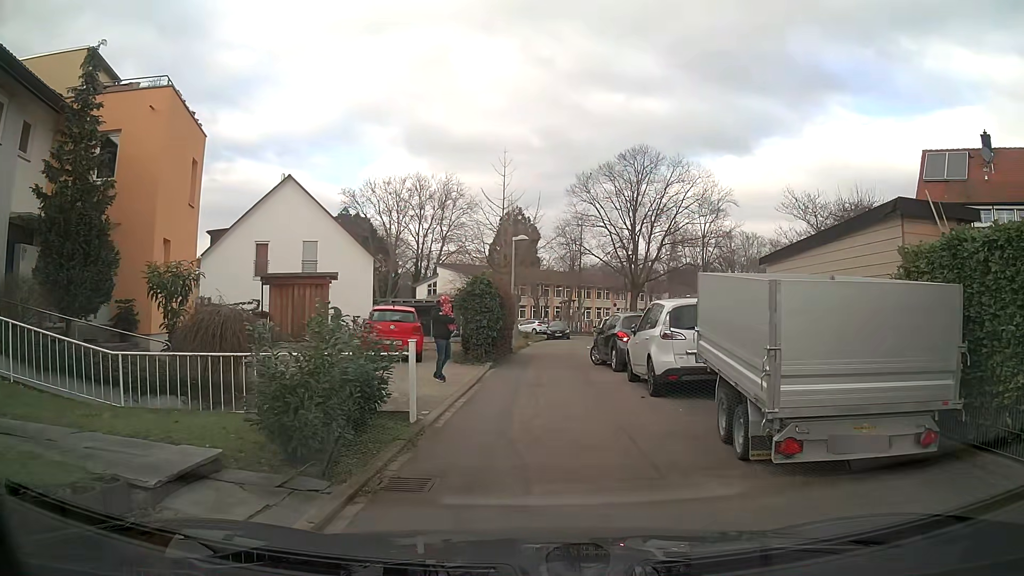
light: Day
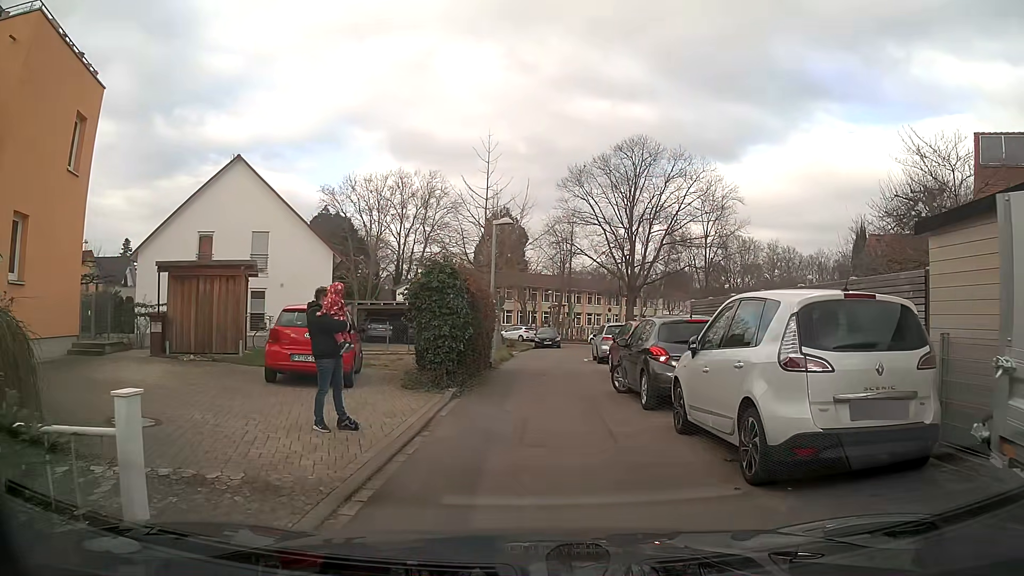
(+0.2, +5.8) m; +2°
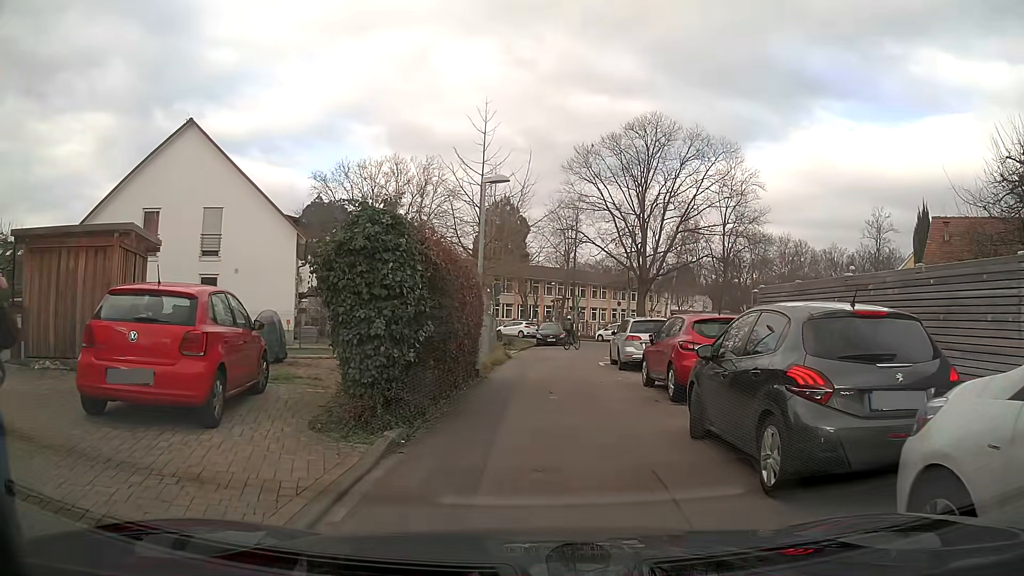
(+0.1, +5.7) m; +2°
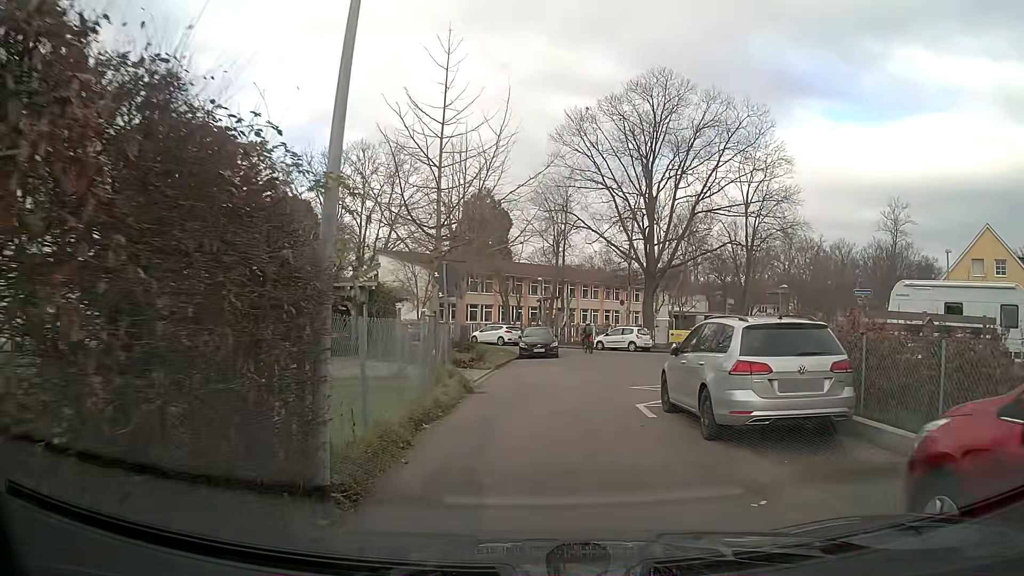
(-0.1, +10.8) m; -1°
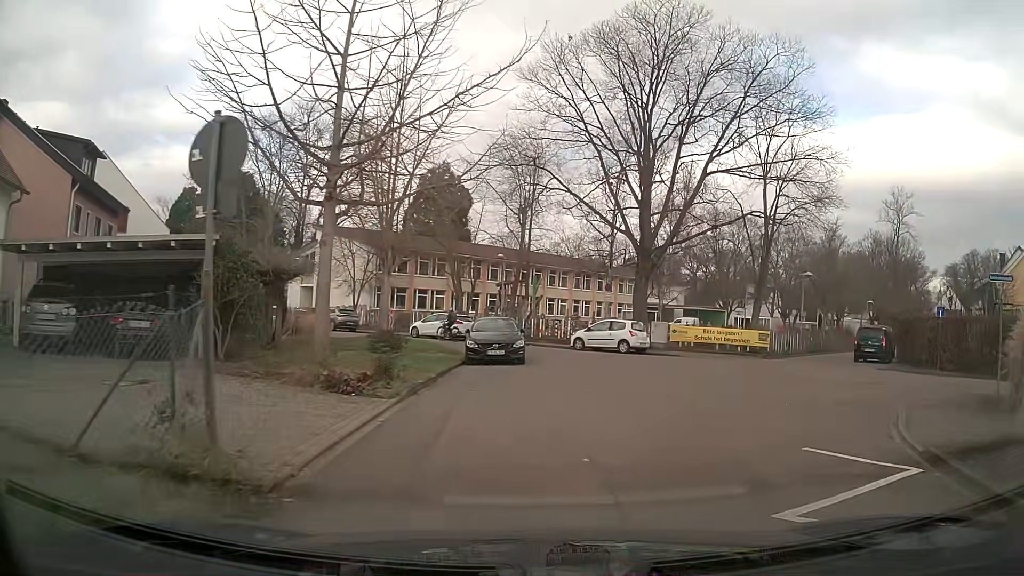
(+0.3, +10.7) m; +4°
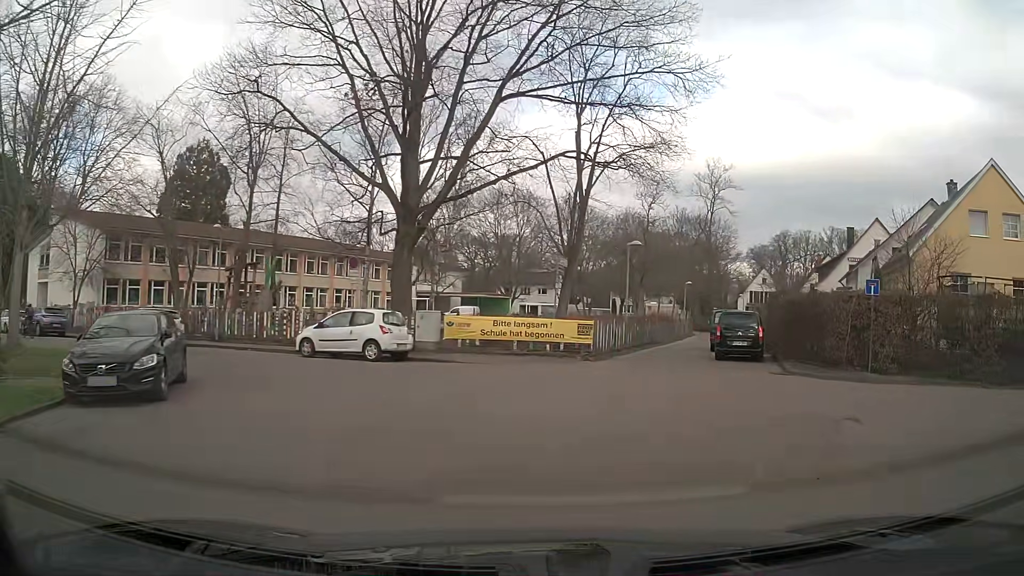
(+1.7, +10.3) m; +19°
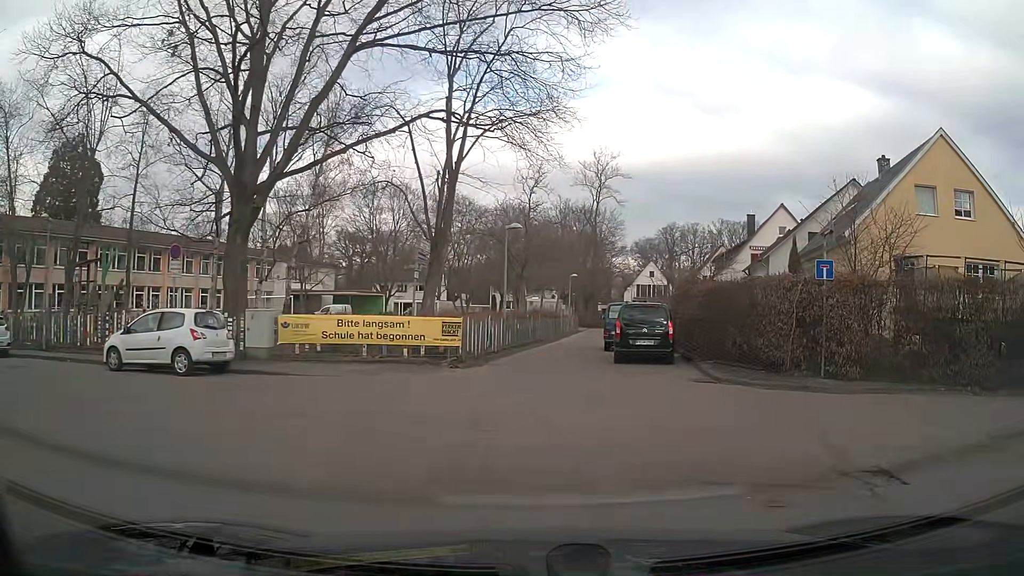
(+0.4, +4.3) m; +11°
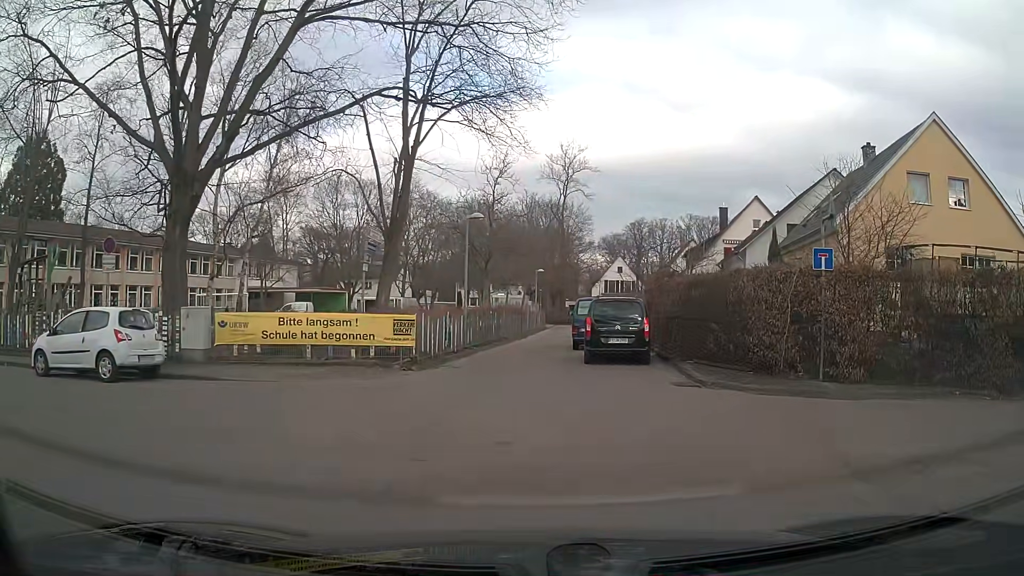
(0.0, +1.7) m; +1°
